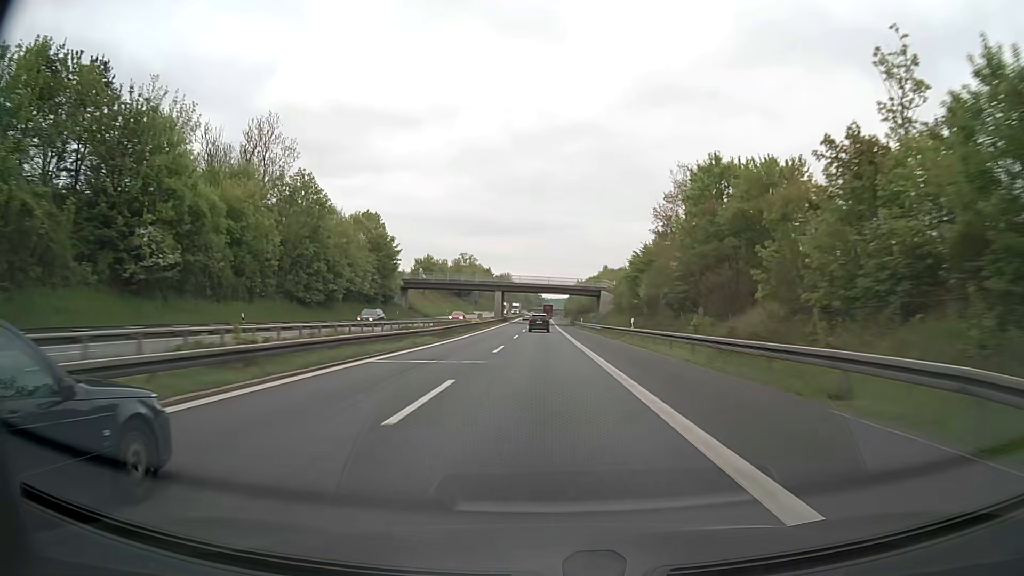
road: motorway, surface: asphalt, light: Day
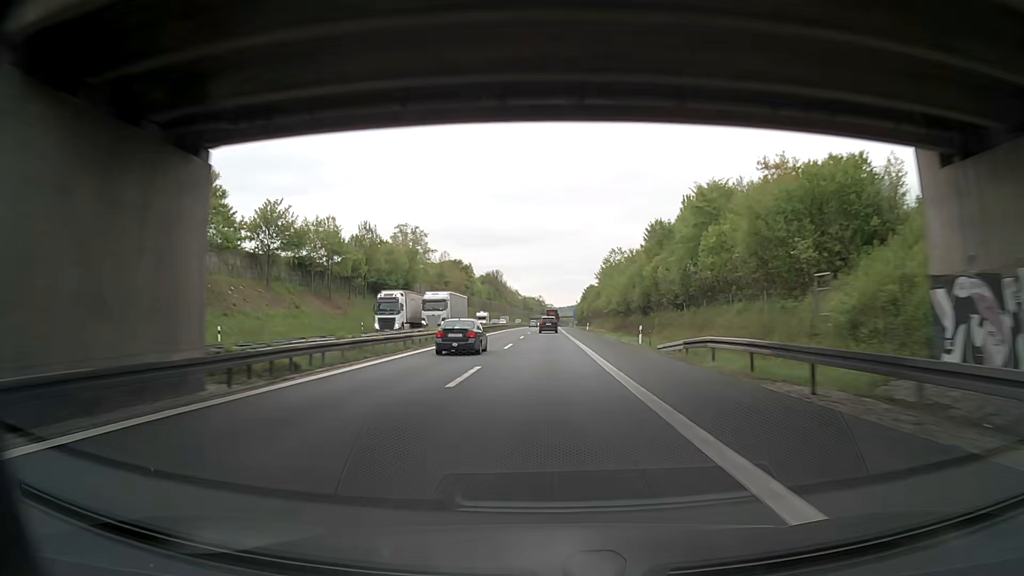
(0.0, +102.7) m; 0°
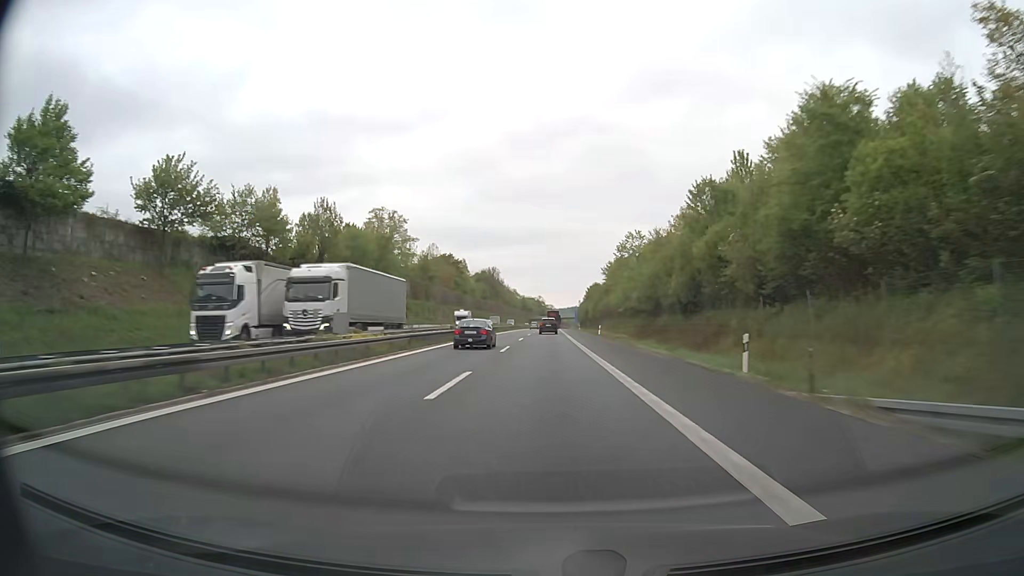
(-0.2, +20.5) m; 0°
(0, +10) (0, +20) (0, +30) (0, +40) (0, +50) (0, +60) (0, +70) (+1, +80) (+1, +90) (+1, +100) m
